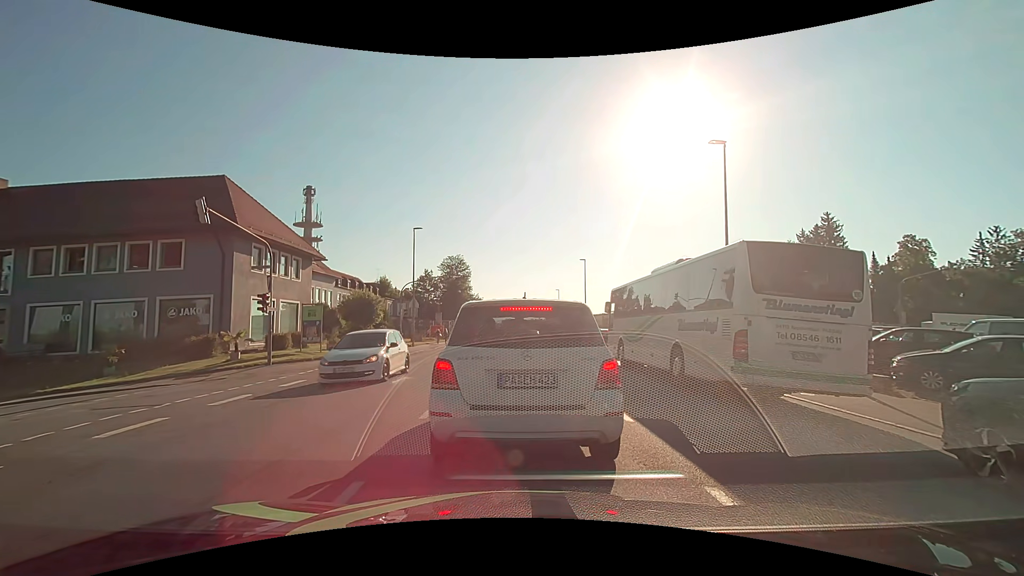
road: tertiary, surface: asphalt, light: Day
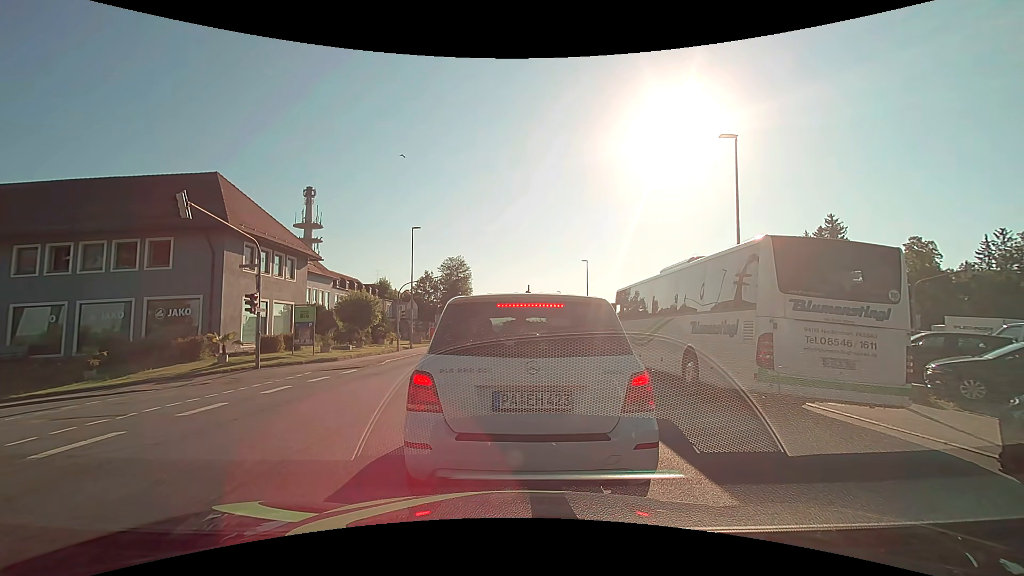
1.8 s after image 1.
(0.0, +1.1) m; 0°
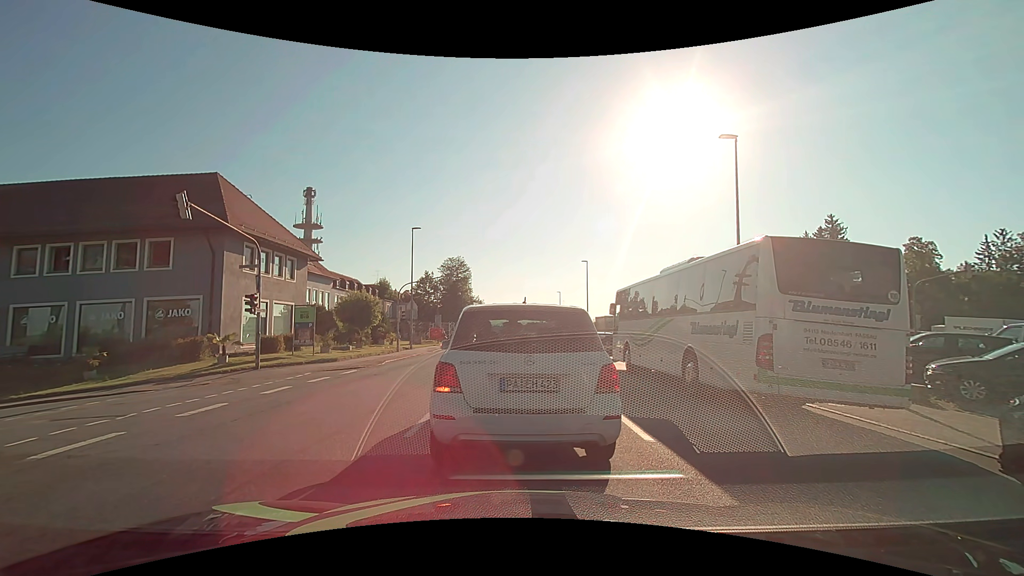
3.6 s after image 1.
(0.0, +0.1) m; 0°
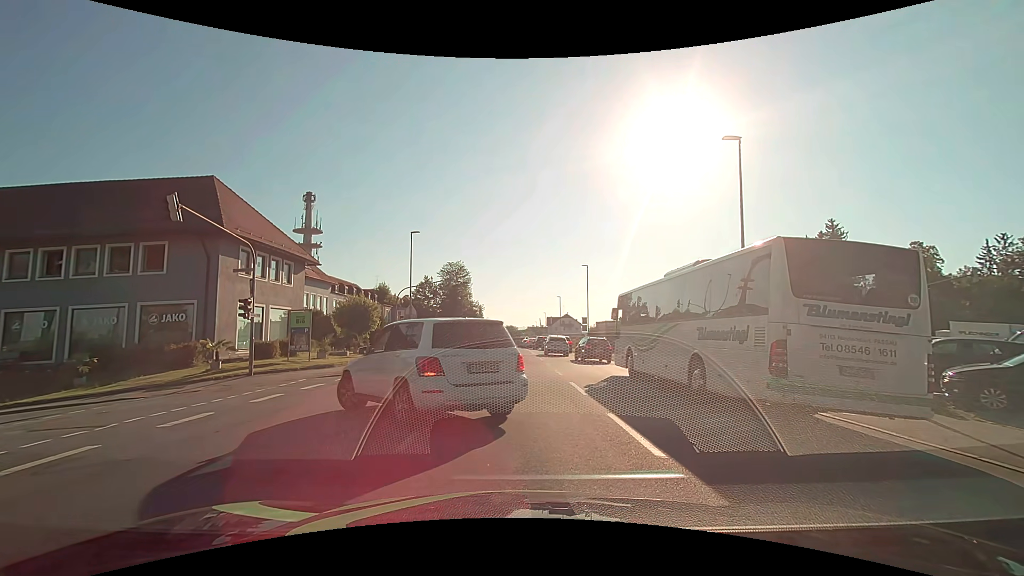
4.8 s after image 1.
(0.0, +0.5) m; -2°
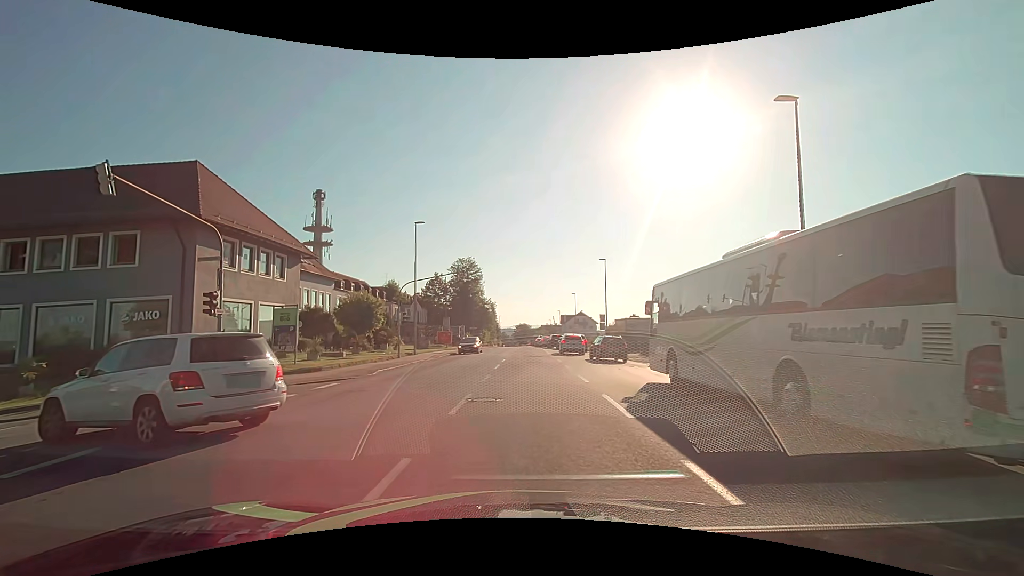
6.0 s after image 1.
(0.0, +3.6) m; +1°
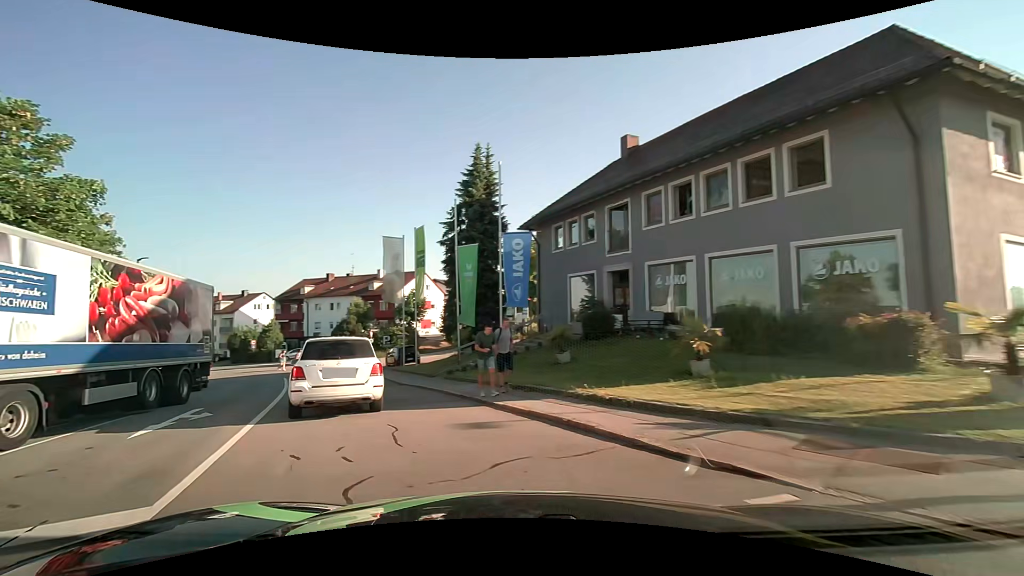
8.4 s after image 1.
(-7.1, +11.1) m; -66°
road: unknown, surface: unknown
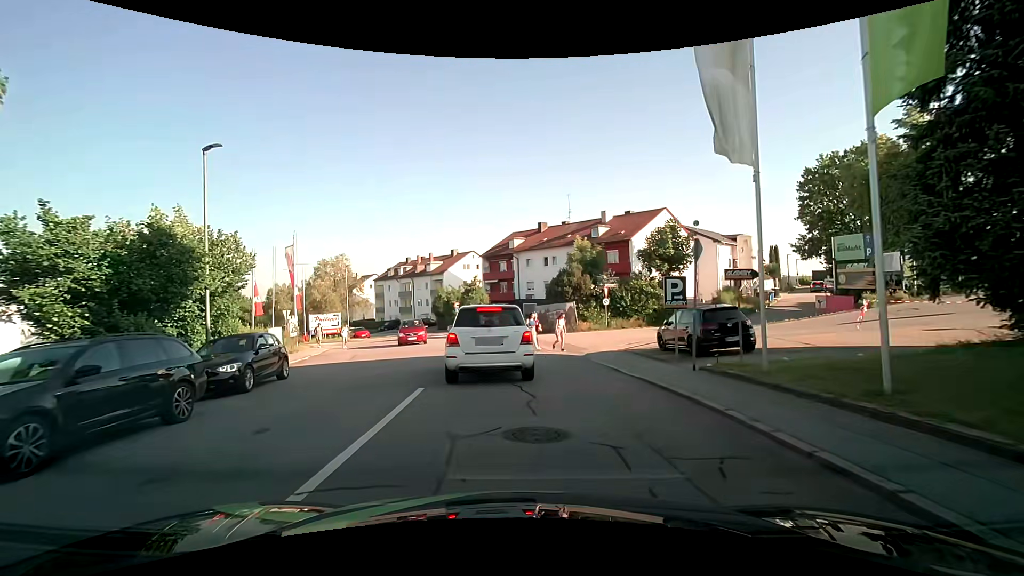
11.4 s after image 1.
(-7.4, +19.6) m; -27°
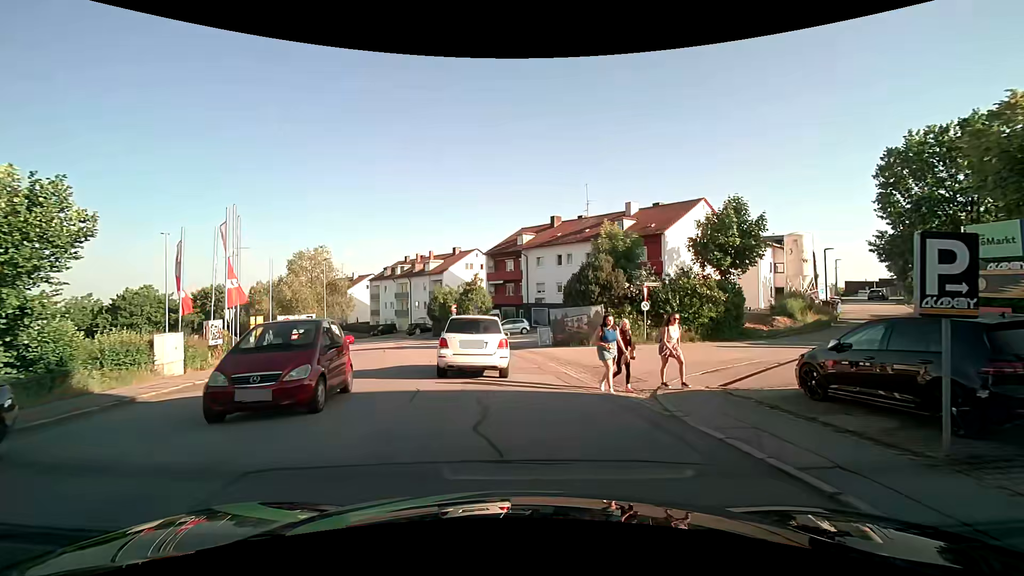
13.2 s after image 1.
(-0.1, +8.2) m; -2°
